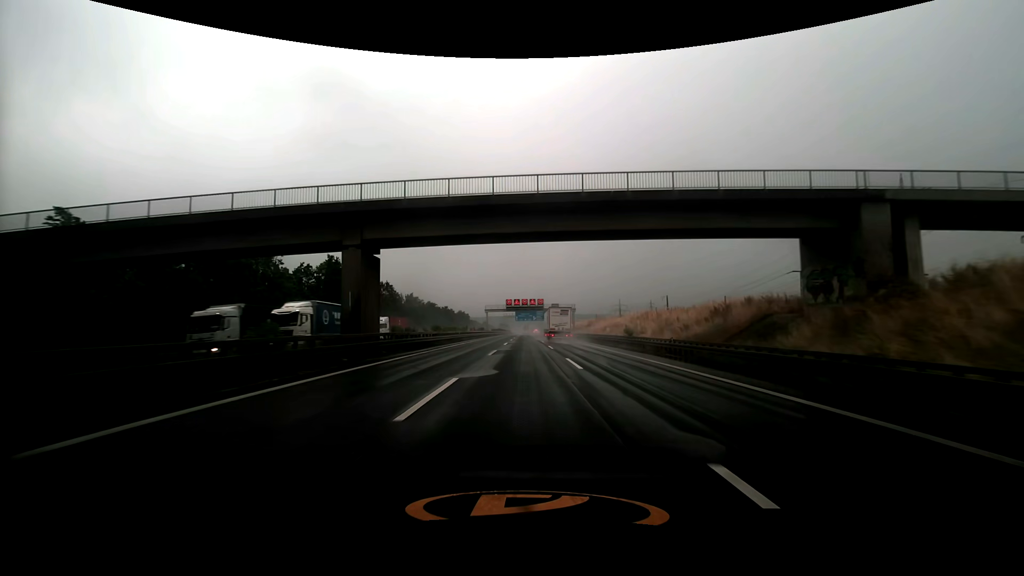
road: motorway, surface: asphalt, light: Day
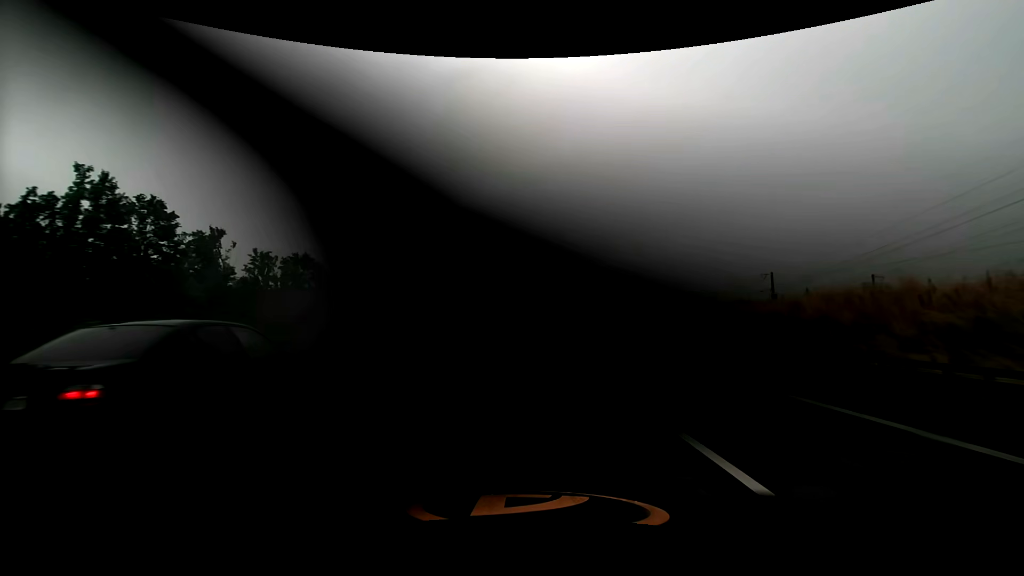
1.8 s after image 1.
(-0.2, +48.8) m; 0°
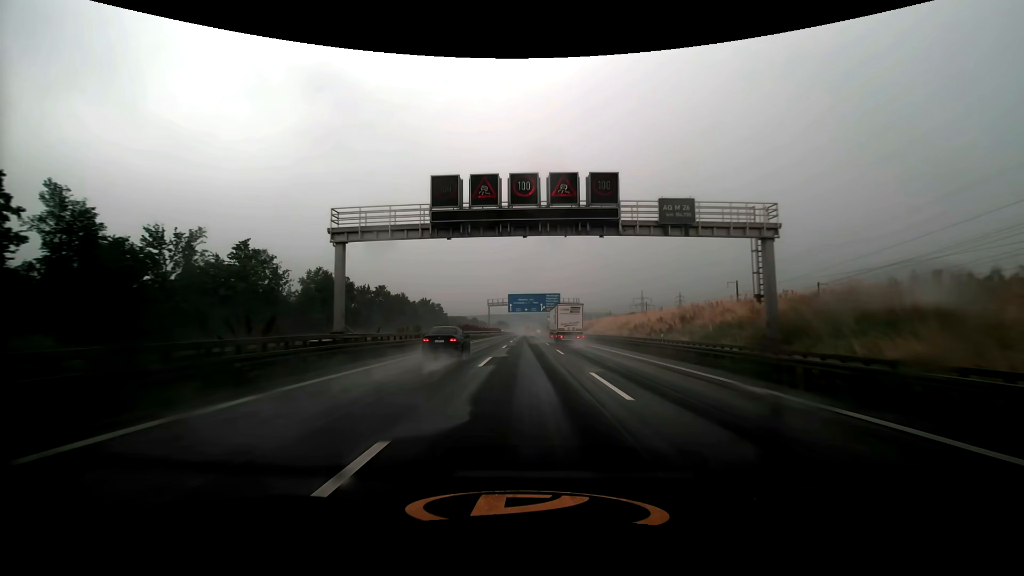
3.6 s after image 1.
(+0.1, +48.7) m; 0°
(0, +10) (0, +20) (0, +30) (0, +40) (0, +50) (0, +60) (0, +70) (0, +80) (0, +90) (0, +100) m
